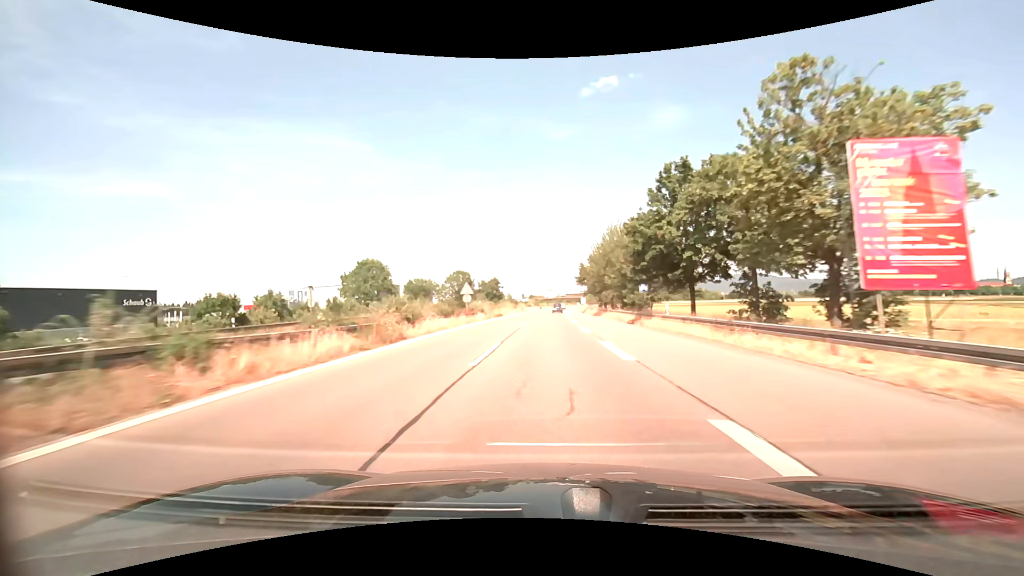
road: trunk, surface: asphalt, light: Day
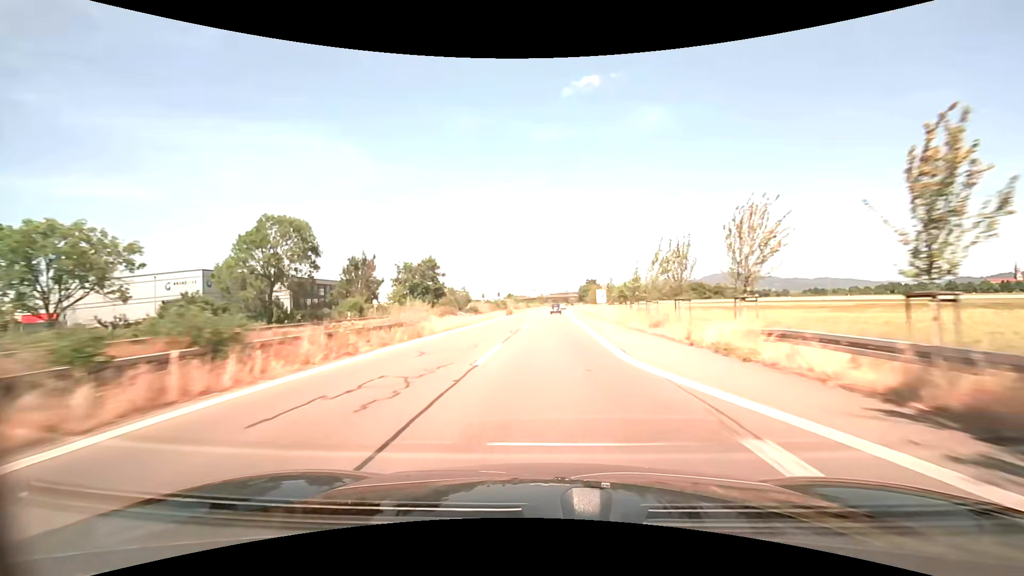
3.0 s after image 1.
(+1.2, +73.1) m; +2°
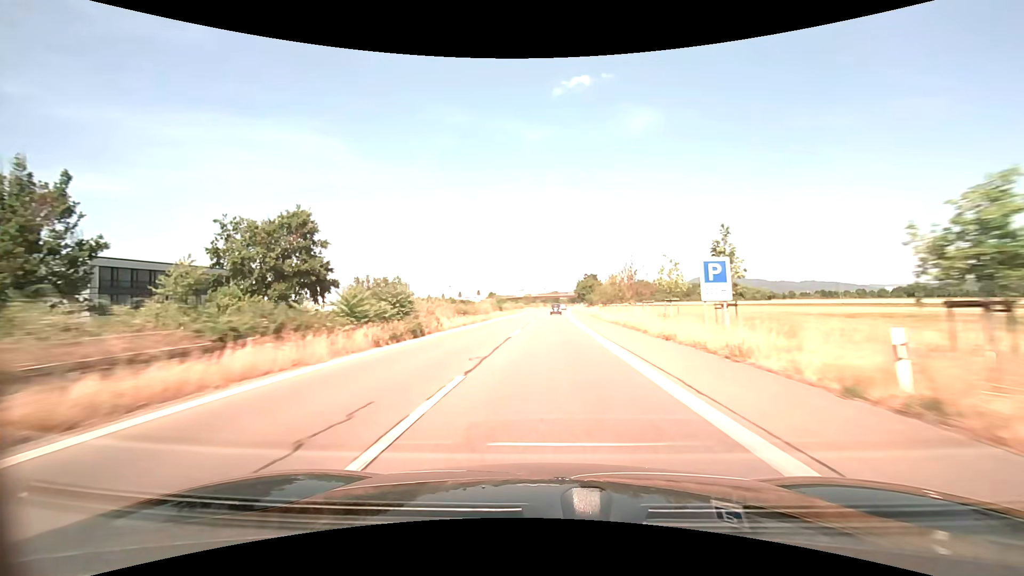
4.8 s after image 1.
(+0.5, +44.2) m; +1°
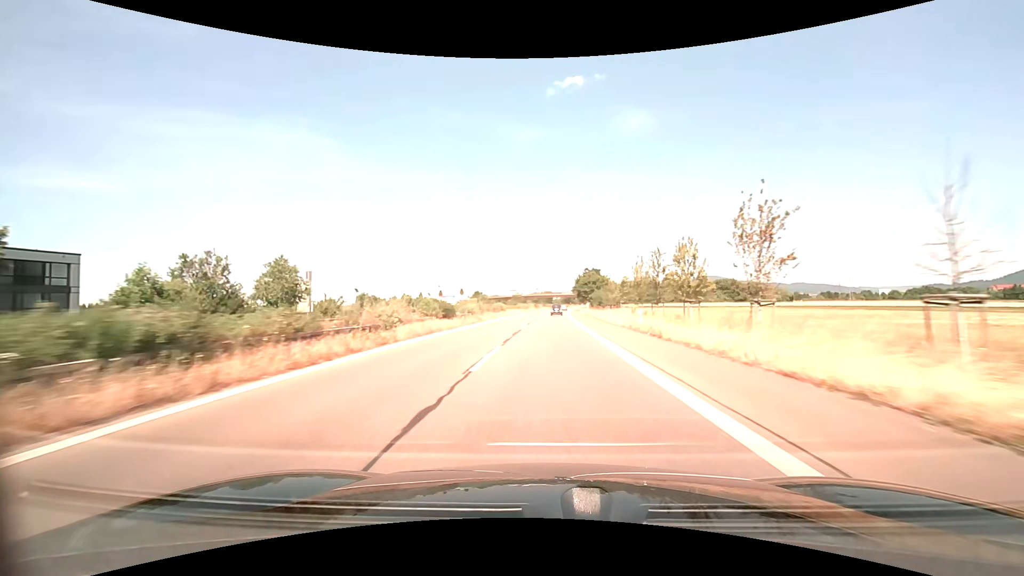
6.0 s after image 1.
(+0.2, +29.6) m; +1°
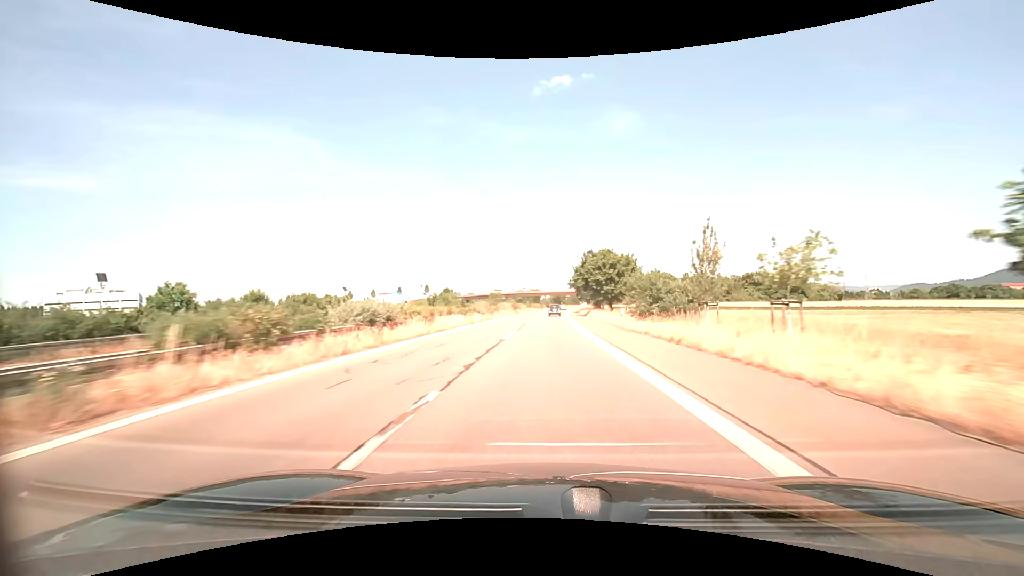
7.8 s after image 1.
(+0.6, +44.6) m; +1°
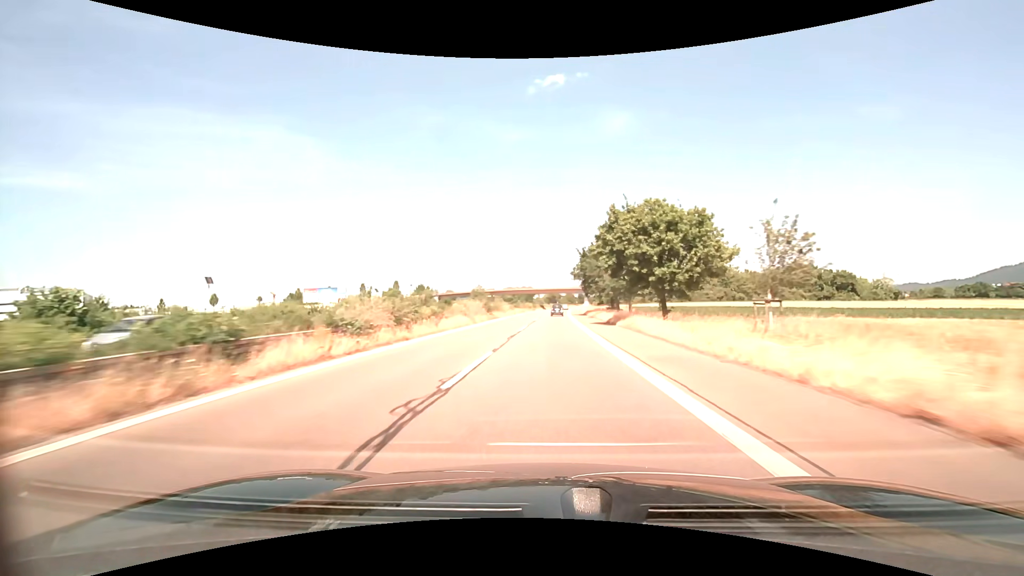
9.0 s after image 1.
(+0.2, +29.9) m; +1°
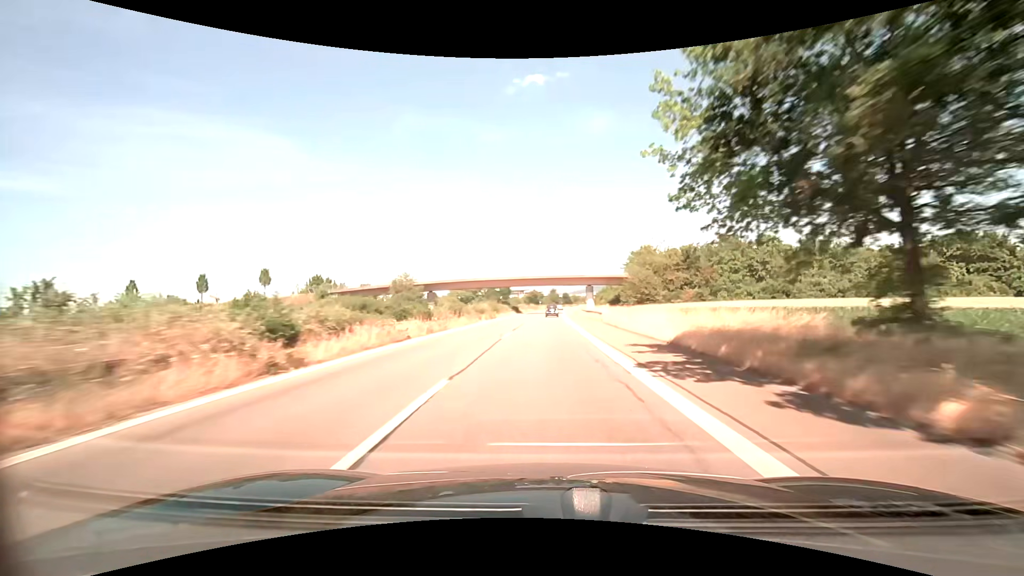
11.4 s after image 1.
(+1.1, +60.1) m; +2°
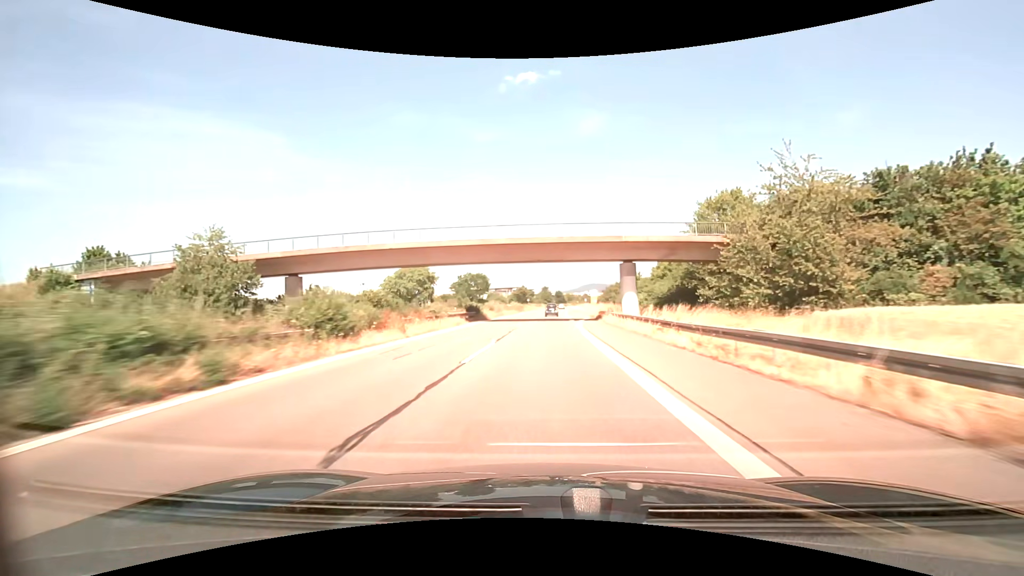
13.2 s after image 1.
(+0.4, +45.3) m; +1°
(0, +10) (0, +20) (0, +30) (0, +40) (+1, +50) (+1, +60) (+1, +70) (+1, +80) (+2, +90) (+2, +100) m
